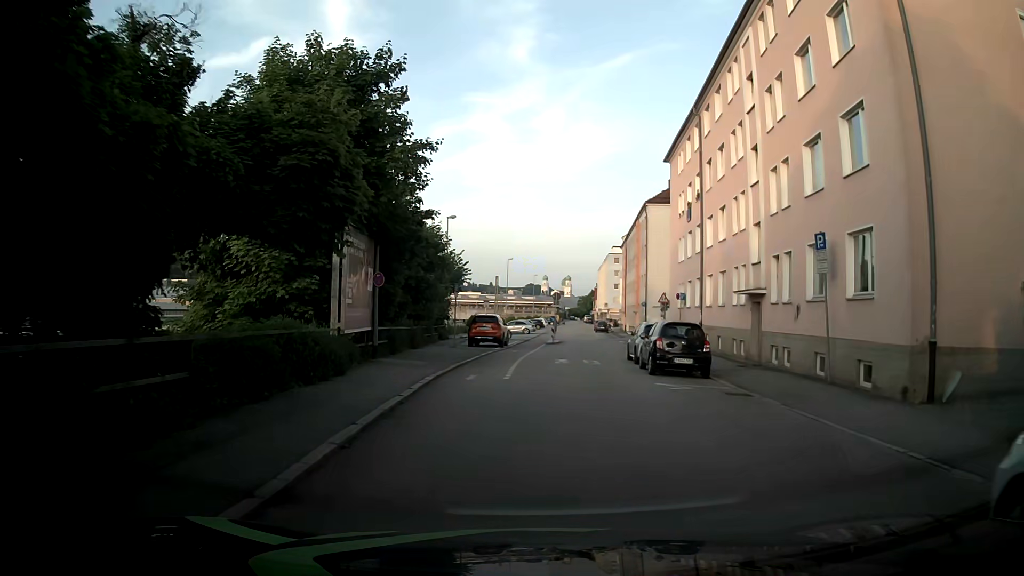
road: residential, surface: asphalt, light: Day
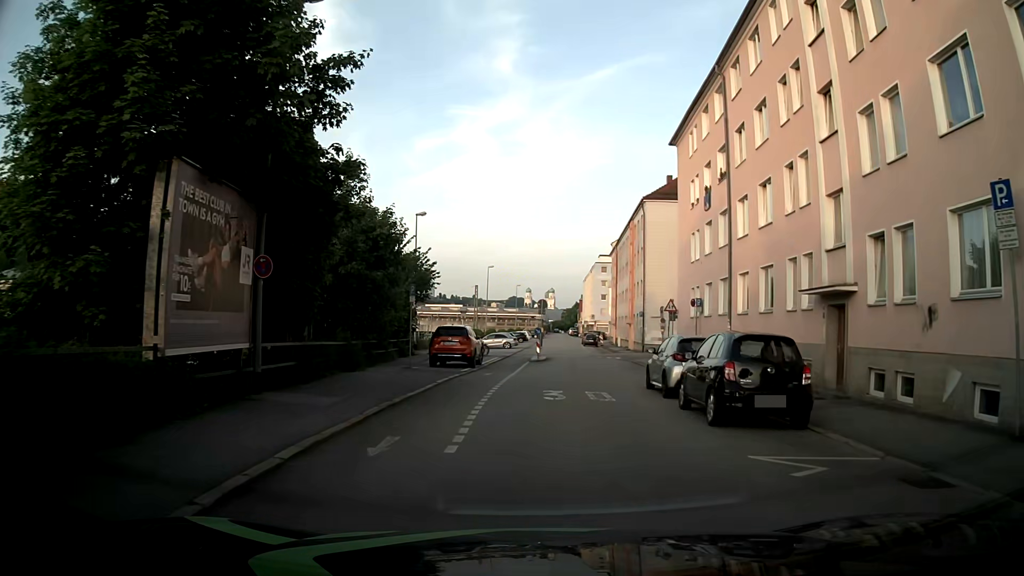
(0.0, +7.8) m; 0°
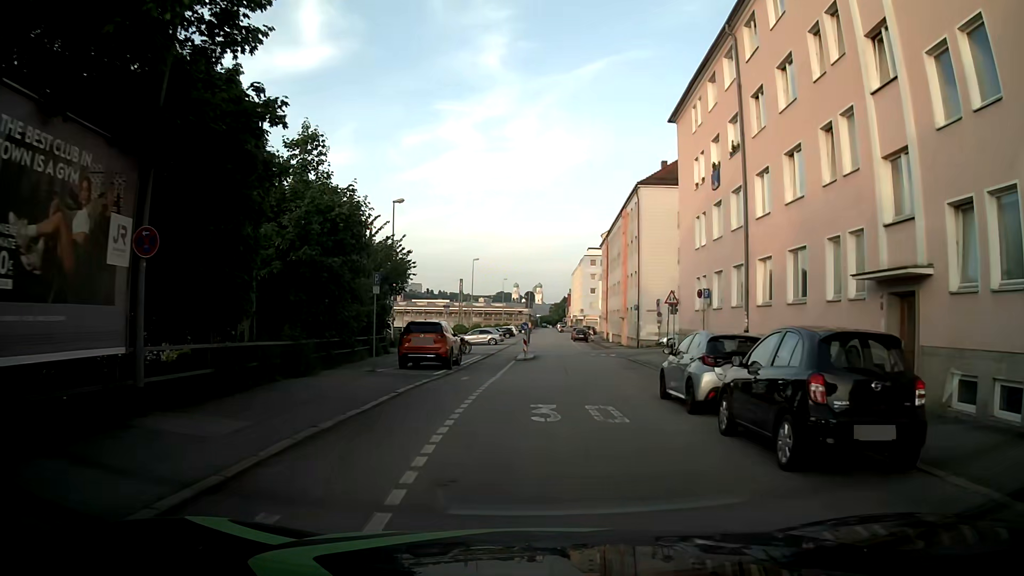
(+0.1, +3.7) m; +2°
